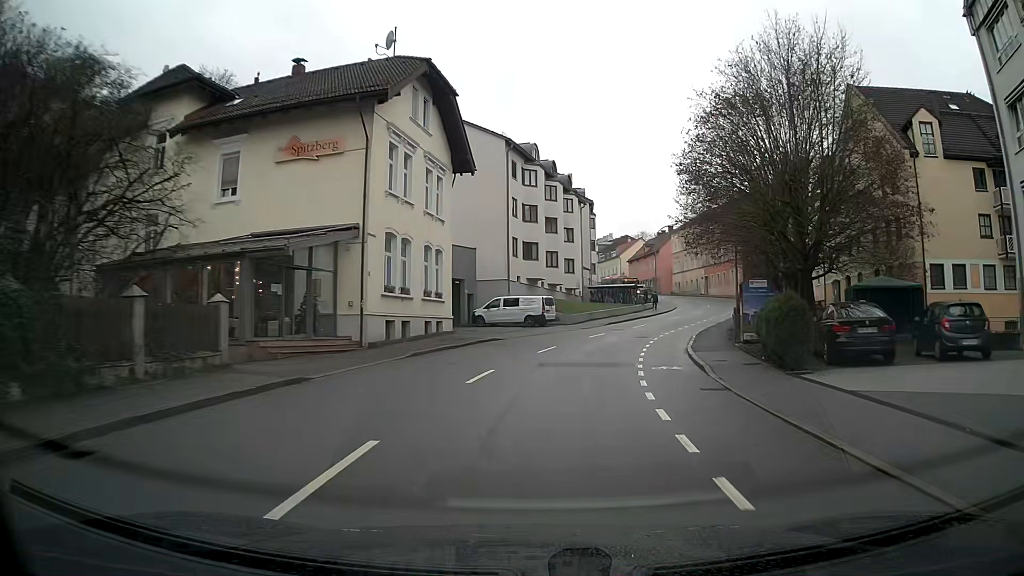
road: tertiary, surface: asphalt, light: Day
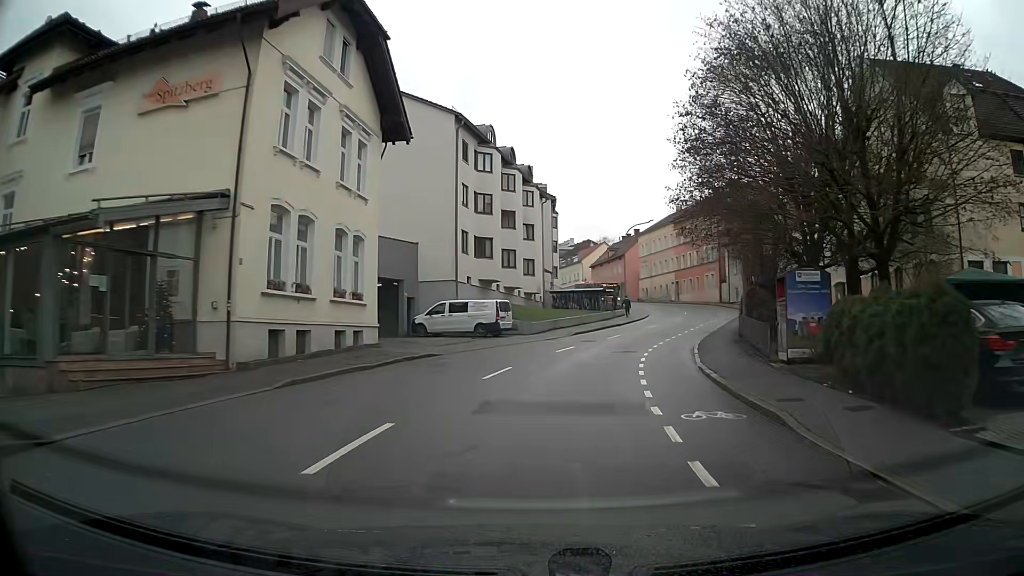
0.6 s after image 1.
(+0.2, +7.5) m; +3°
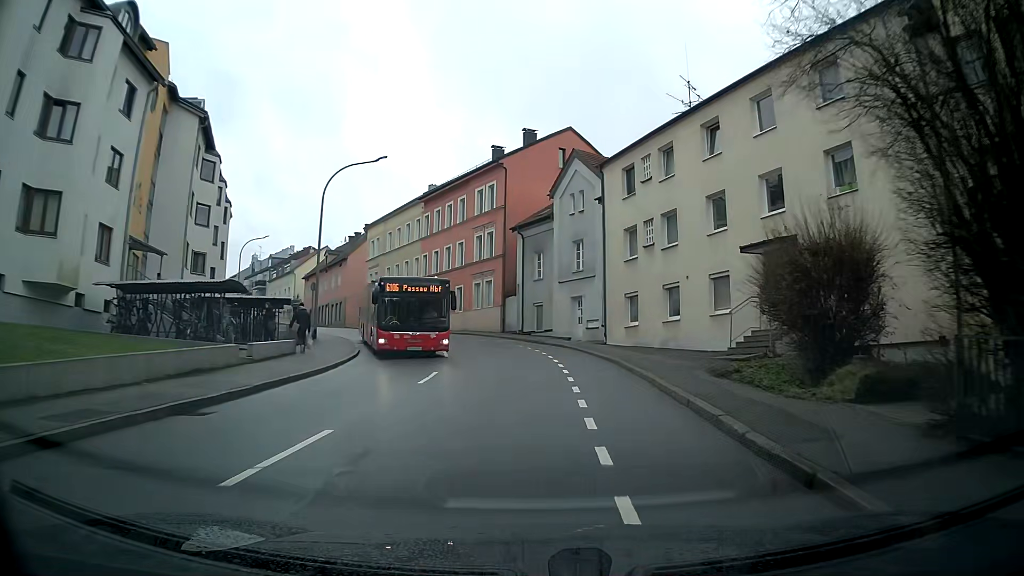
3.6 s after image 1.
(+6.8, +34.8) m; +21°
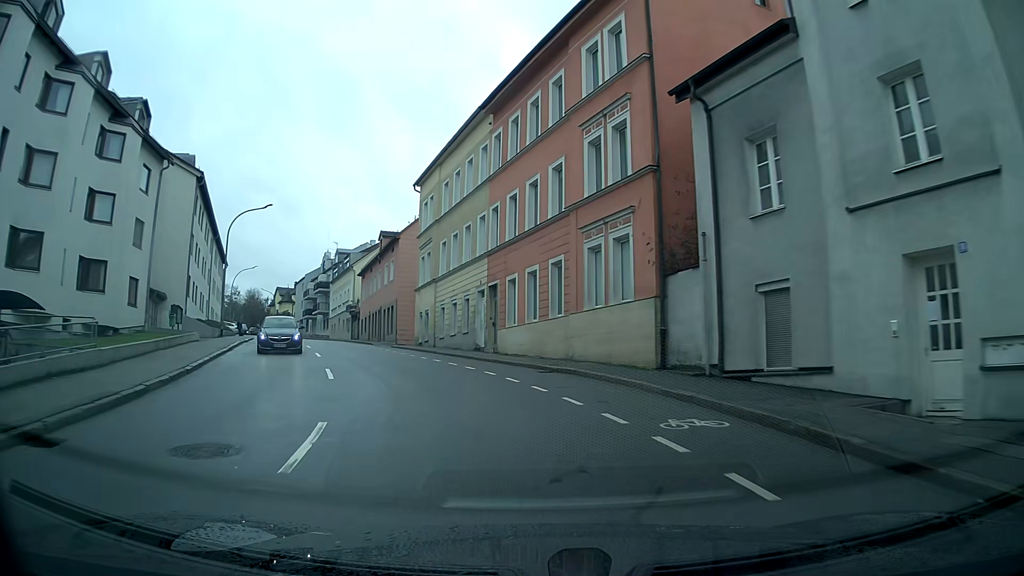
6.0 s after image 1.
(-2.4, +27.0) m; -14°
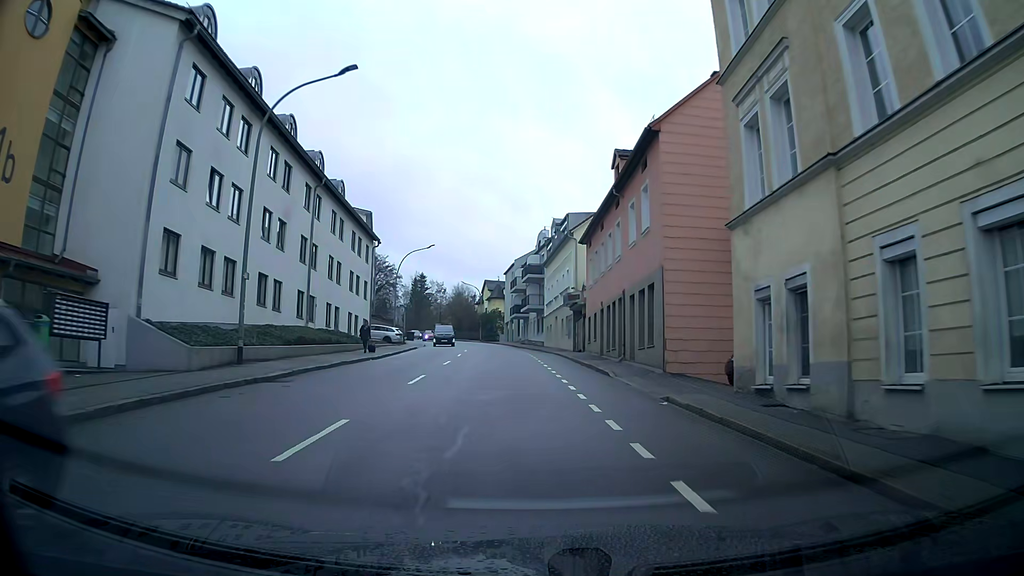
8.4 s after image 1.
(-5.4, +26.8) m; -18°
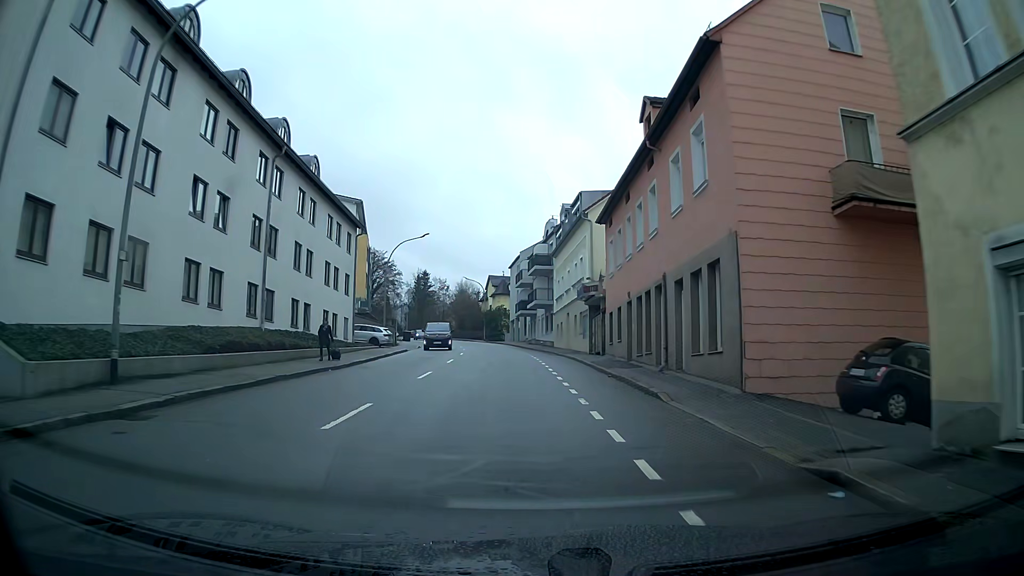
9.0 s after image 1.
(-0.1, +7.0) m; -1°
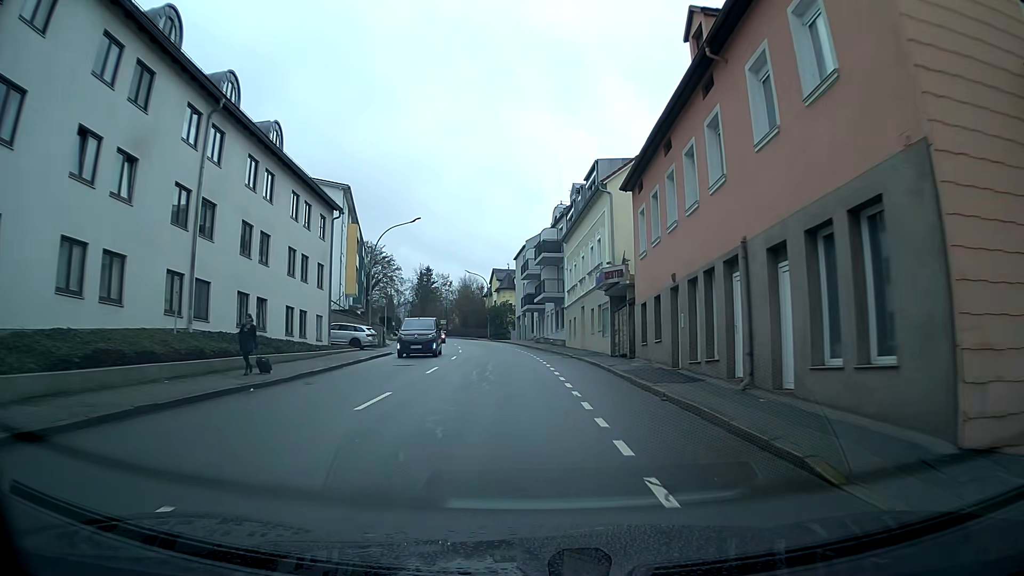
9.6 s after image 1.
(-0.1, +7.0) m; -1°
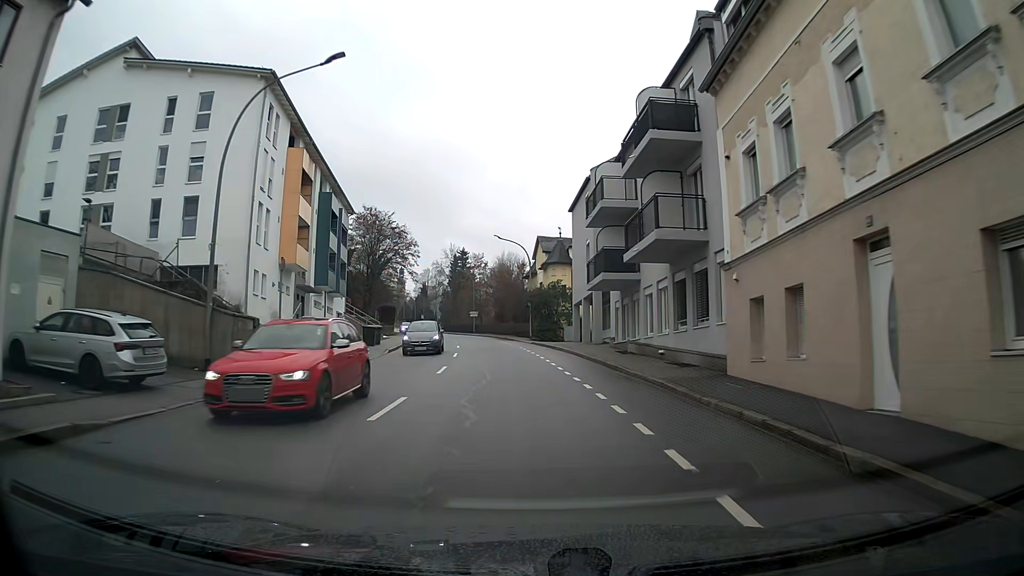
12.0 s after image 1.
(-1.1, +28.9) m; -4°
